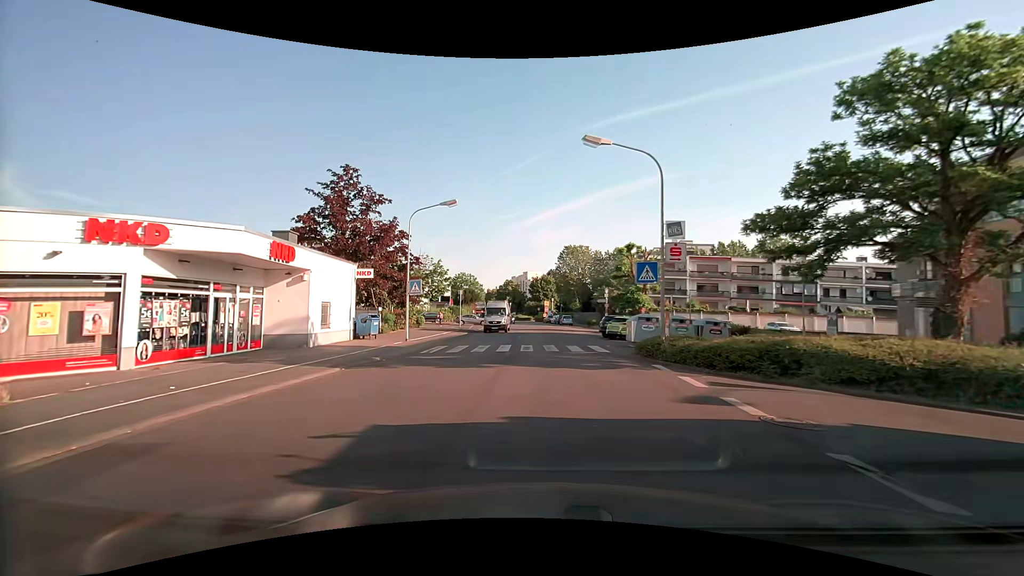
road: tertiary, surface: asphalt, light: Day
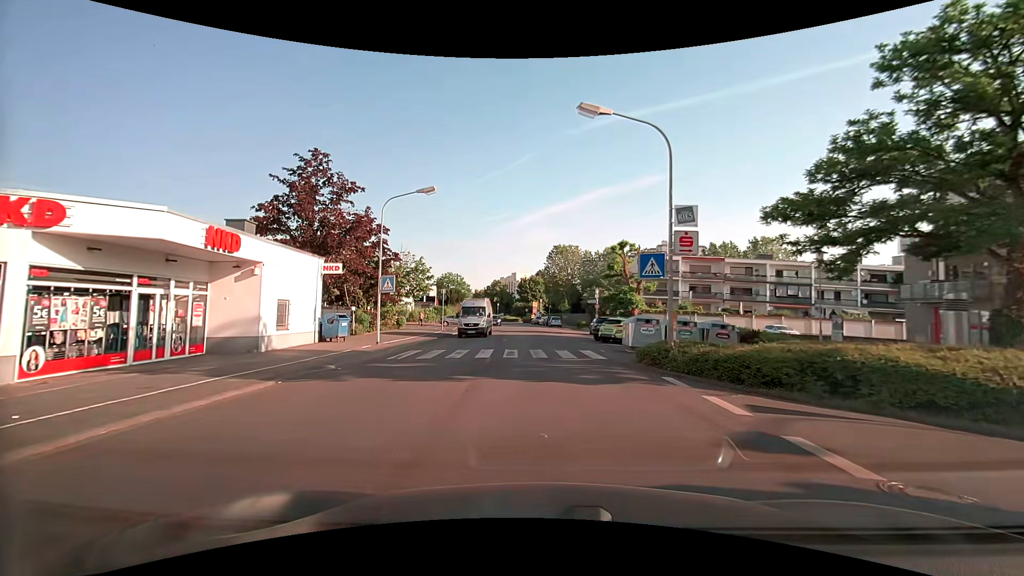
(0.0, +2.8) m; +2°
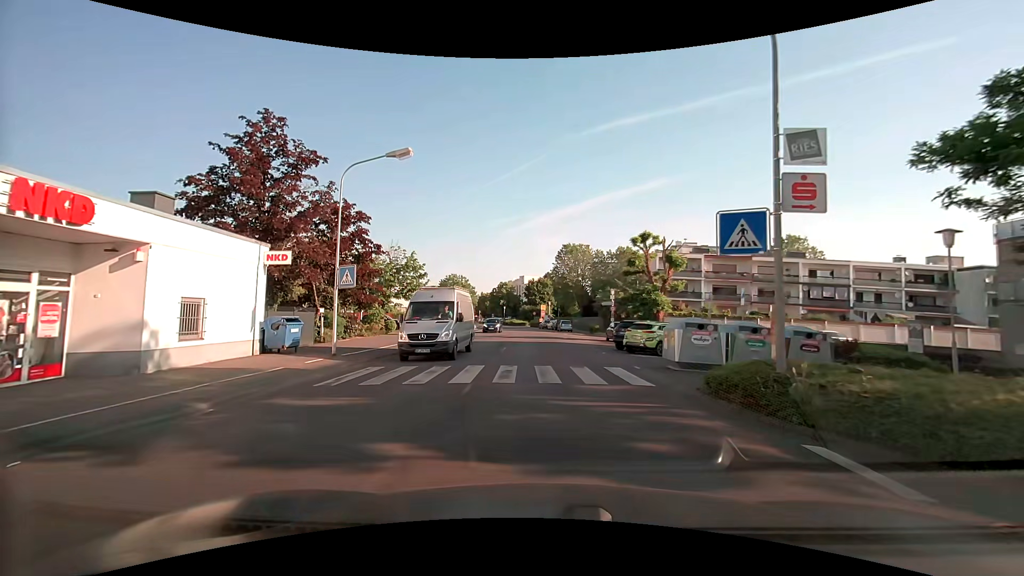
(-0.1, +6.3) m; -2°
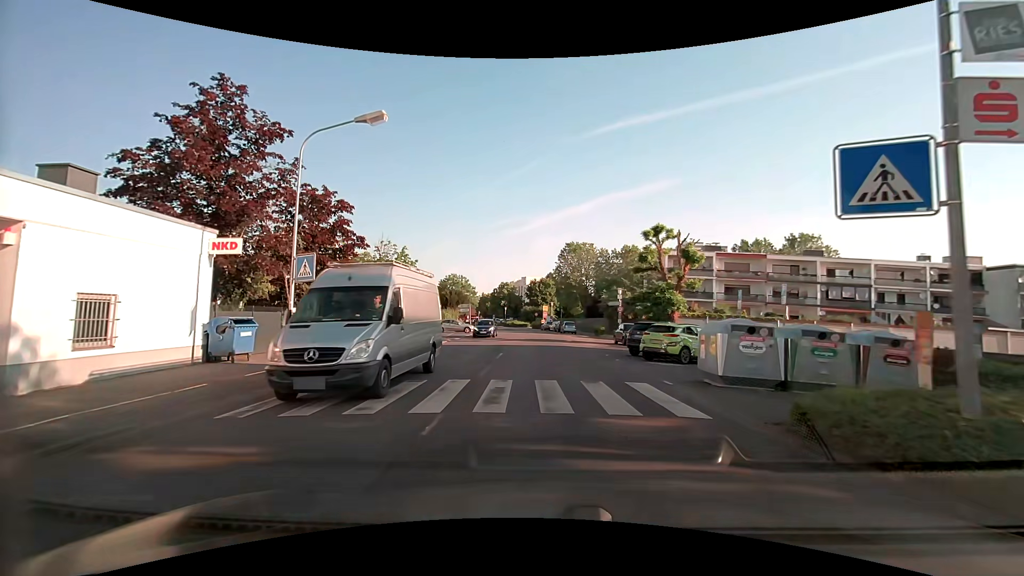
(0.0, +3.6) m; 0°
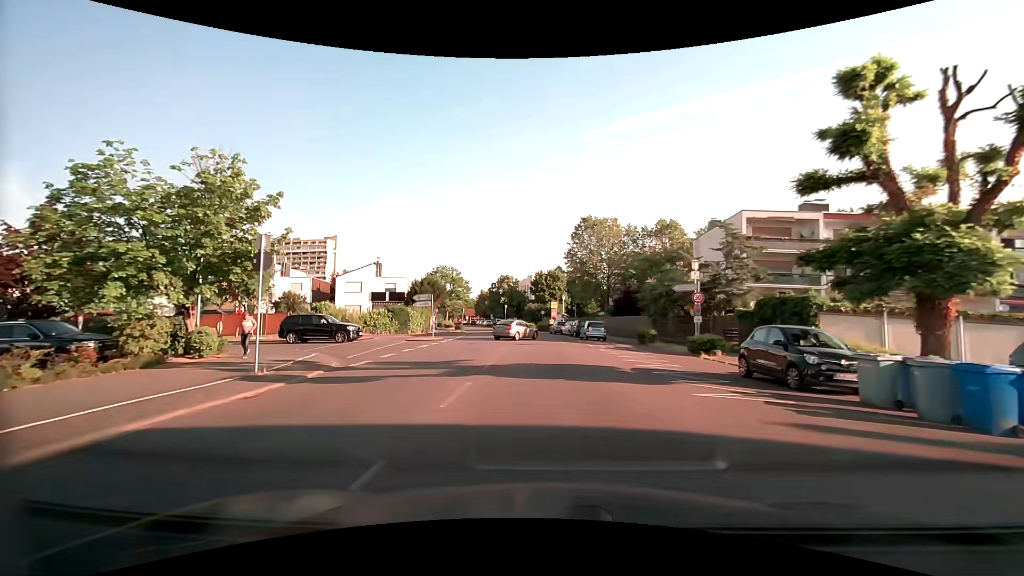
(0.0, +22.8) m; 0°
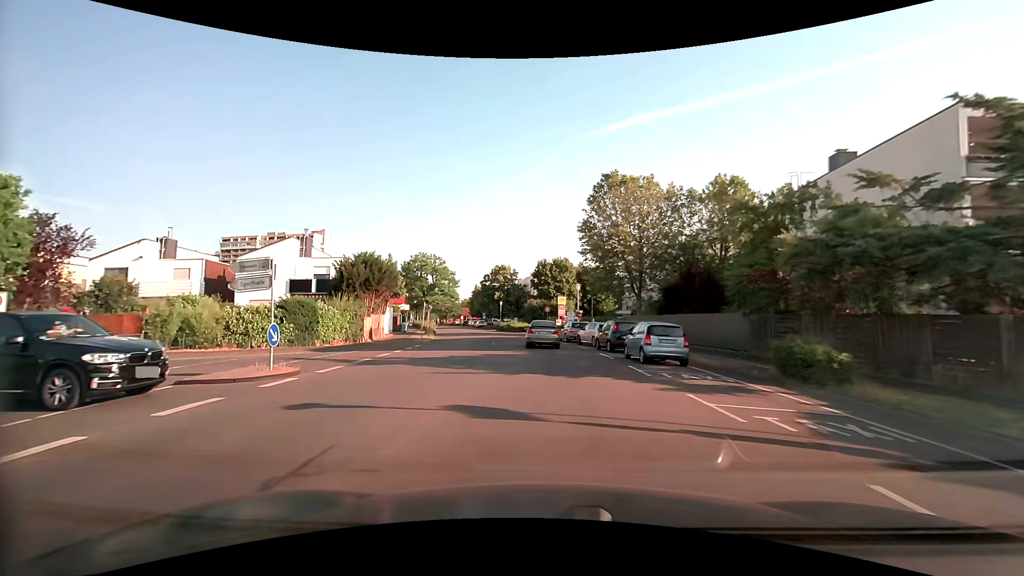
(-0.1, +20.6) m; 0°
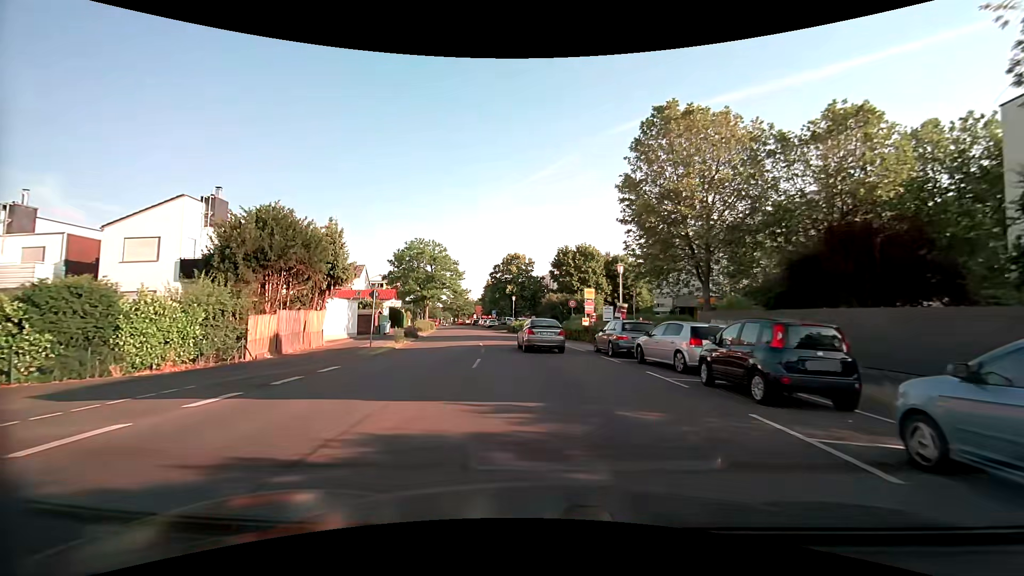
(-0.3, +14.7) m; -2°
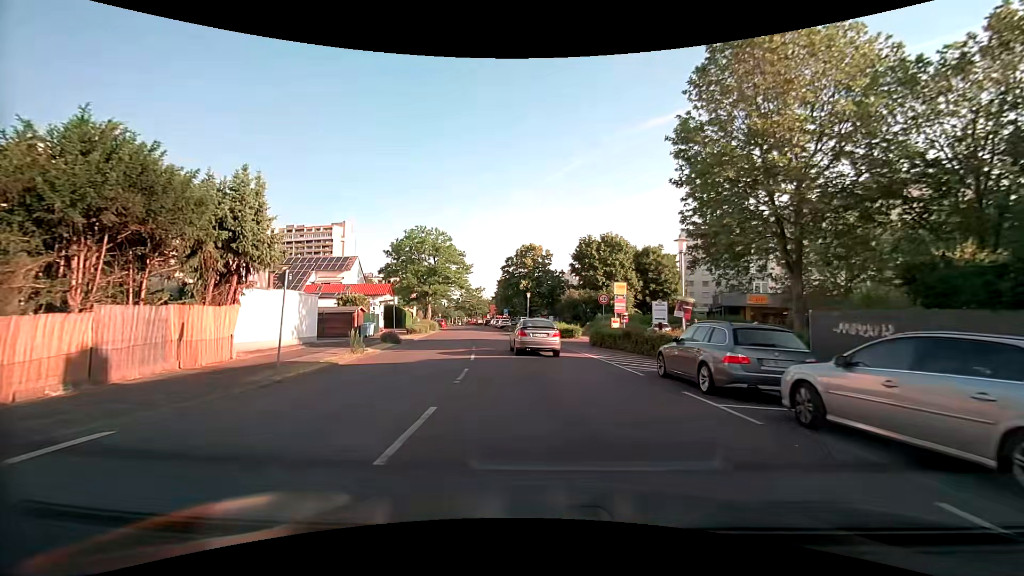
(-0.2, +9.4) m; -2°
(0, +10) (-1, +20) (-2, +30) (-3, +40) (-5, +50) (-7, +60) (-9, +69) (-11, +79) (-13, +89) (-15, +99) m
